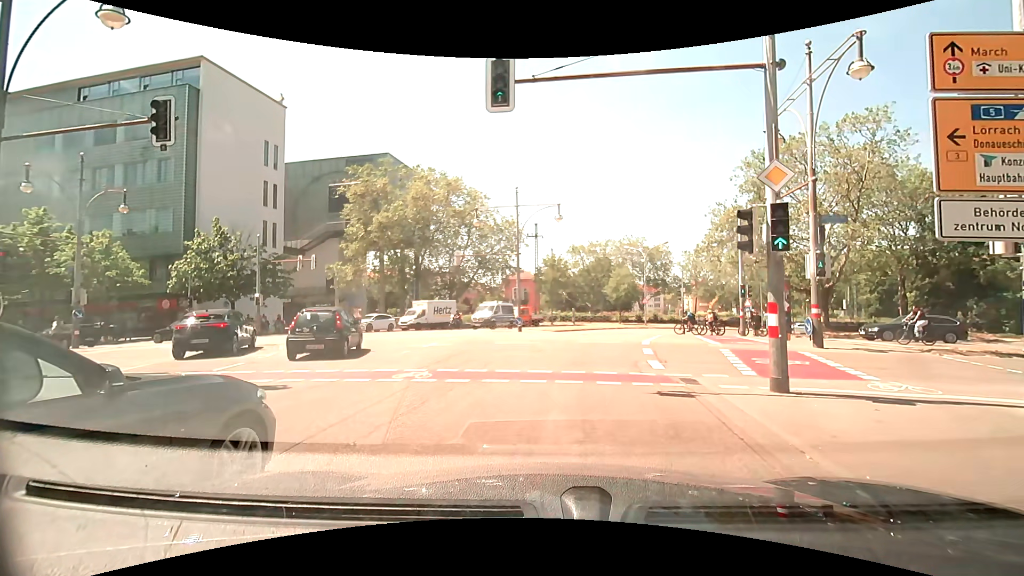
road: primary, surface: asphalt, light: Day
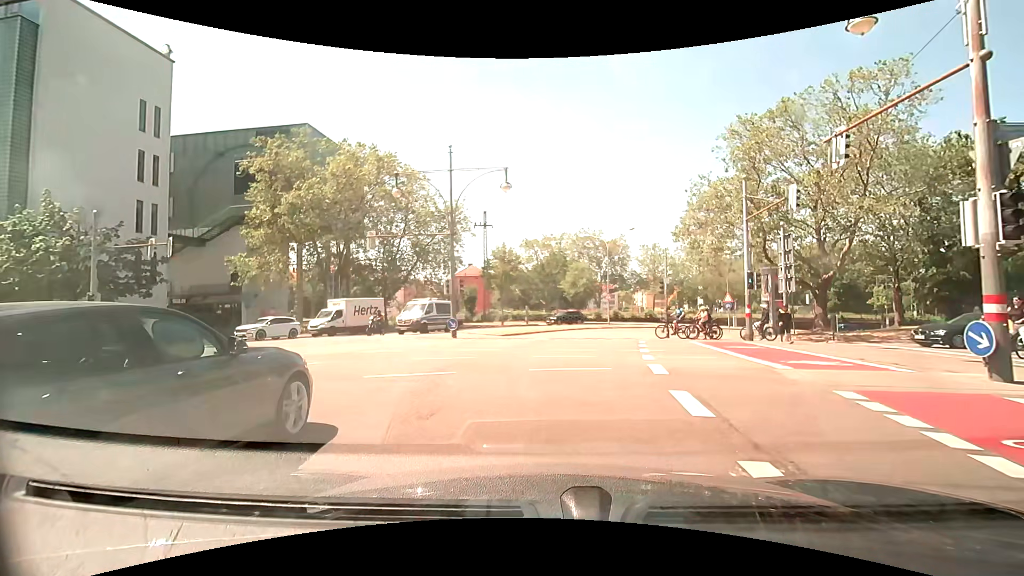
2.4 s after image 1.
(+0.3, +9.5) m; +3°
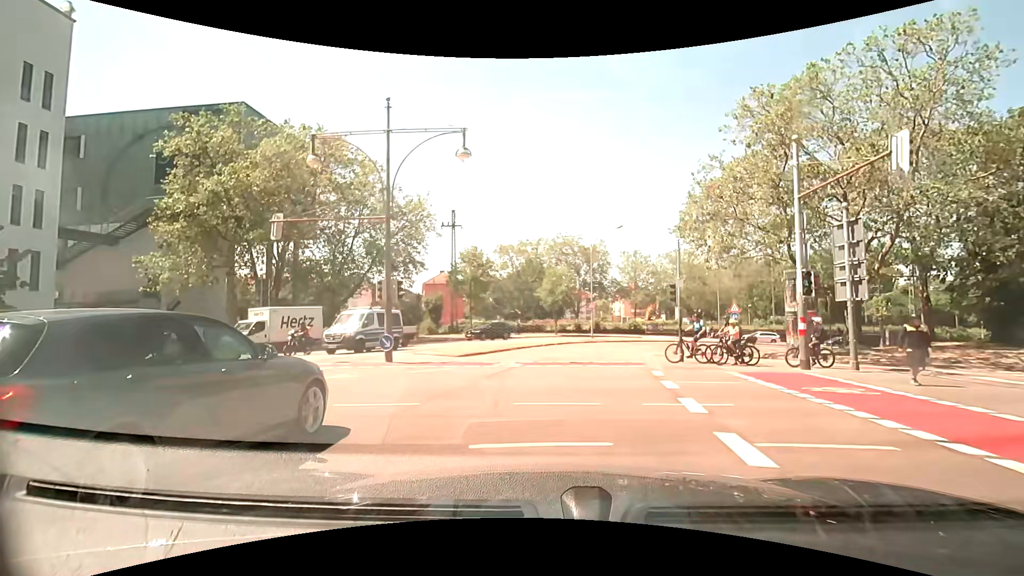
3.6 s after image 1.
(+0.3, +7.5) m; +3°
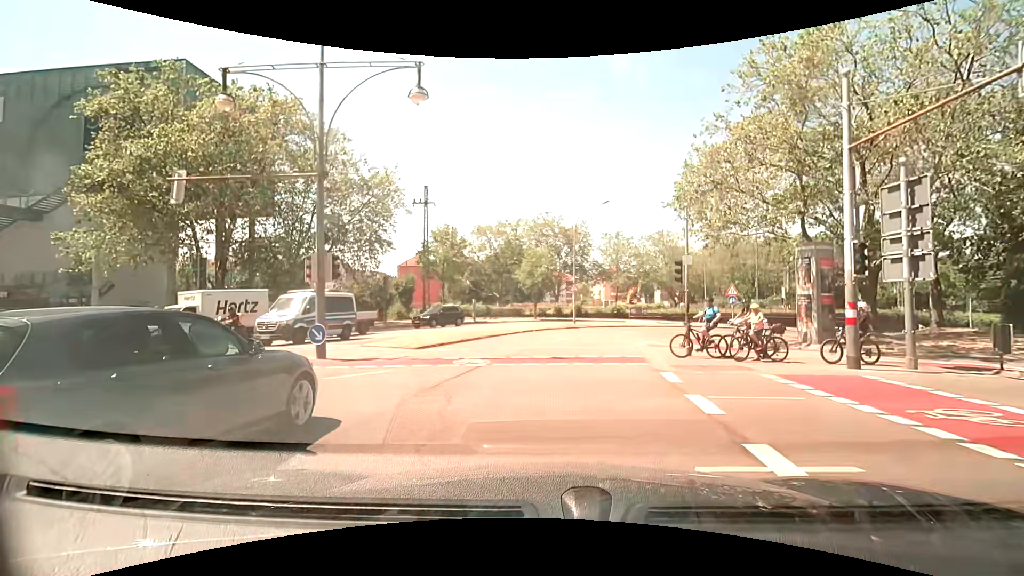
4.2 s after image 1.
(+0.1, +4.0) m; +2°
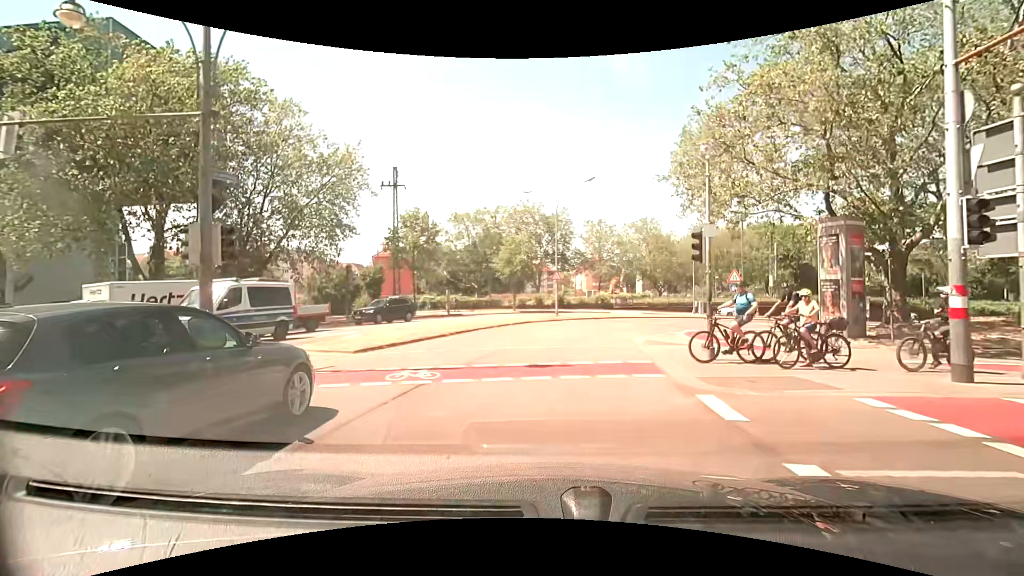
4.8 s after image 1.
(+0.1, +4.2) m; +3°
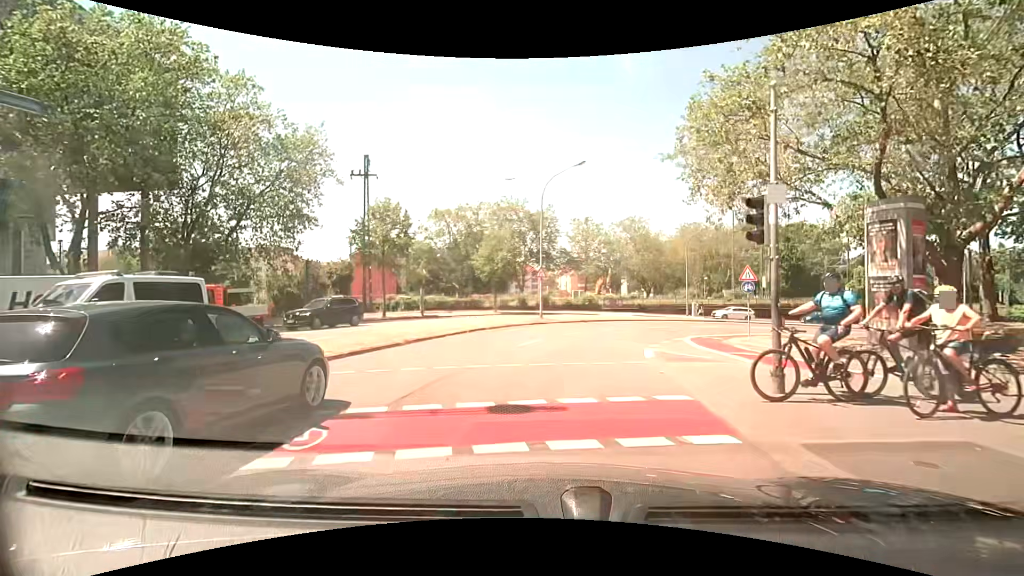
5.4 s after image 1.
(0.0, +4.3) m; +3°
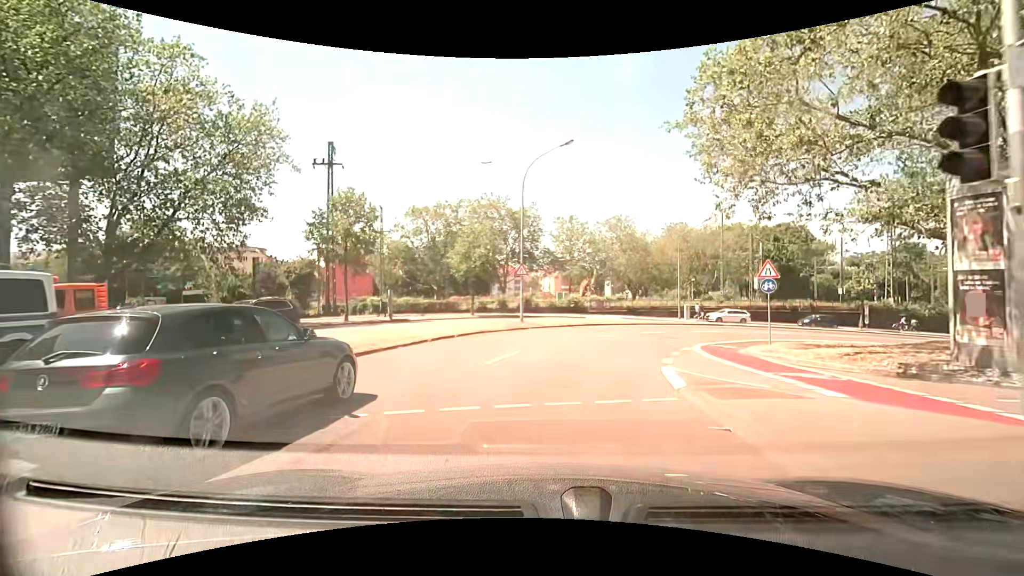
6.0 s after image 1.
(0.0, +4.4) m; +1°
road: secondary
